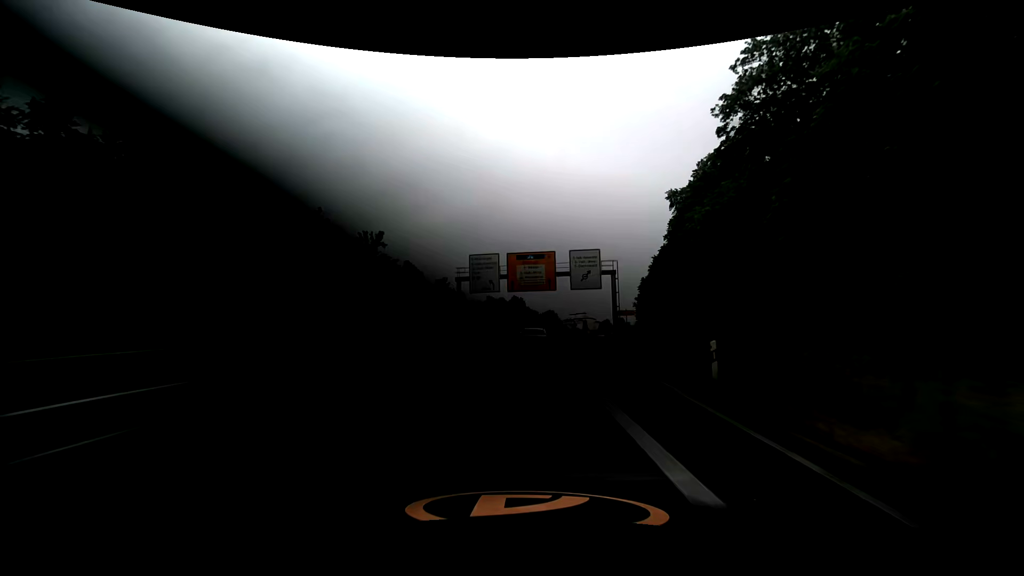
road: trunk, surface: asphalt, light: Day
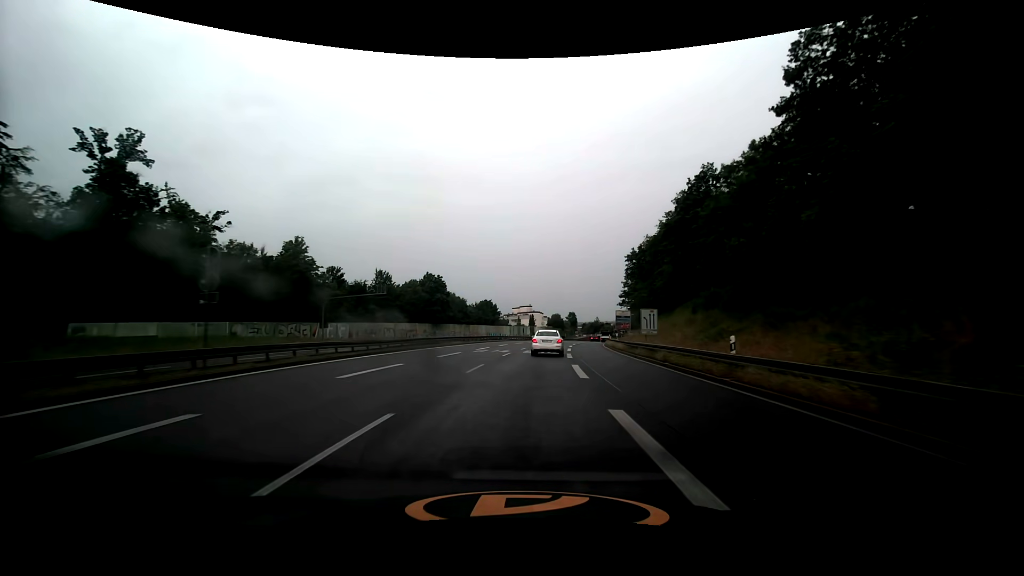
(+3.4, +61.2) m; +7°
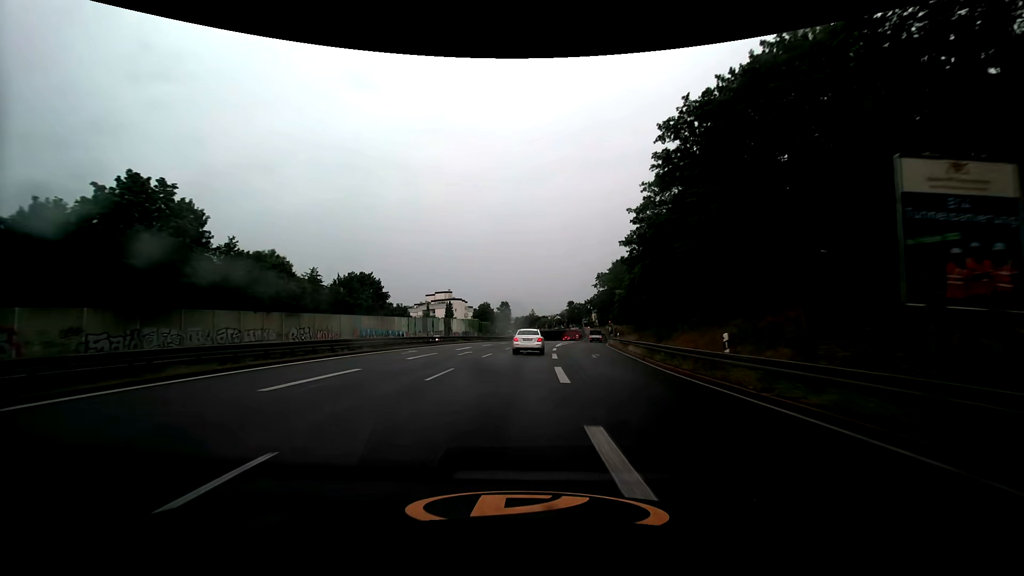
(+4.5, +61.7) m; +8°
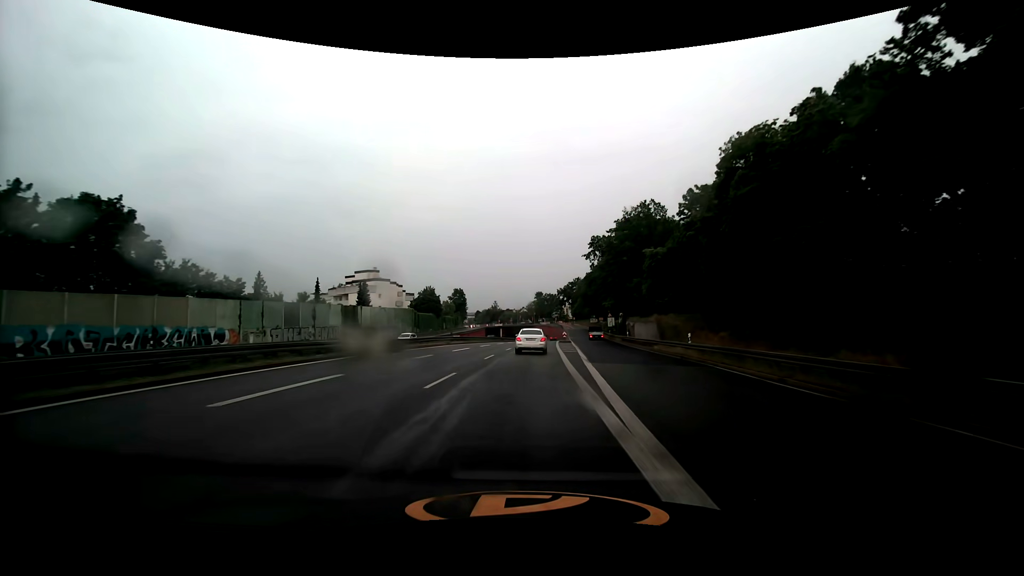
(+1.7, +49.8) m; +4°
(0, +10) (0, +20) (+1, +30) (+1, +40) (+1, +50) (+2, +60) (+2, +70) (+3, +80) (+4, +90) (+5, +100) m
